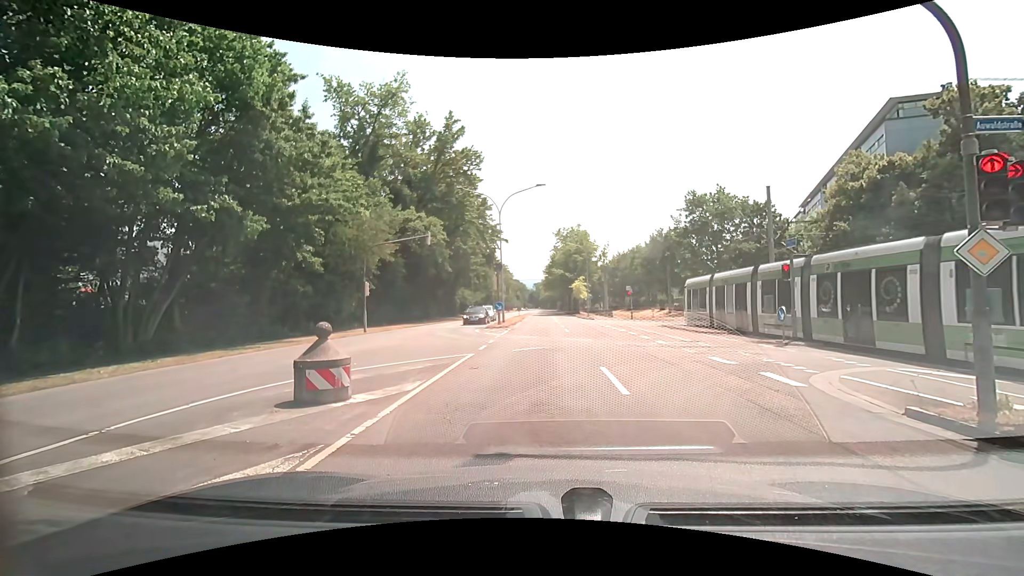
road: secondary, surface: asphalt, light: Day
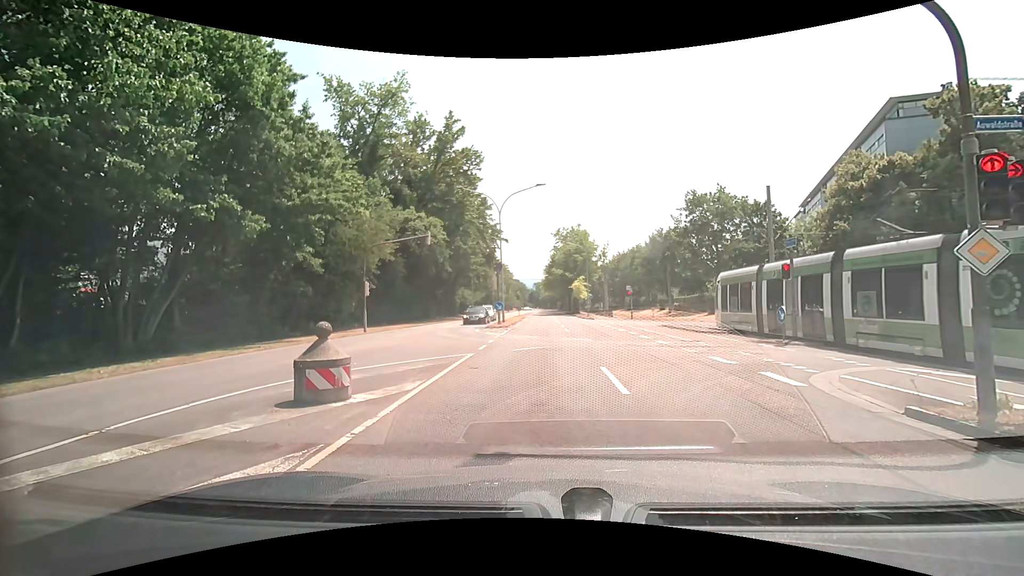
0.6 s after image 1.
(0.0, 0.0) m; 0°
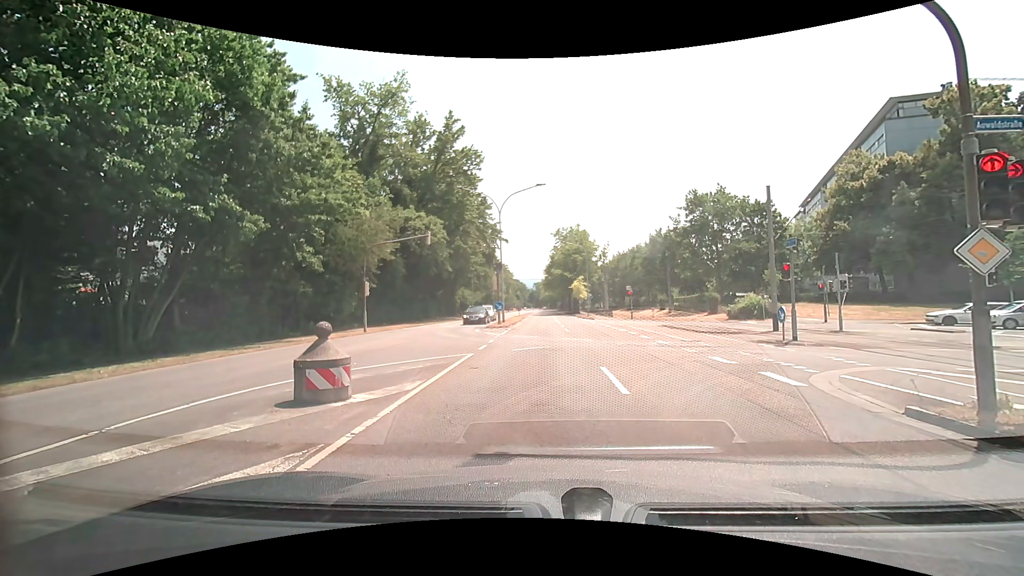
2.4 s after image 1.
(0.0, 0.0) m; 0°
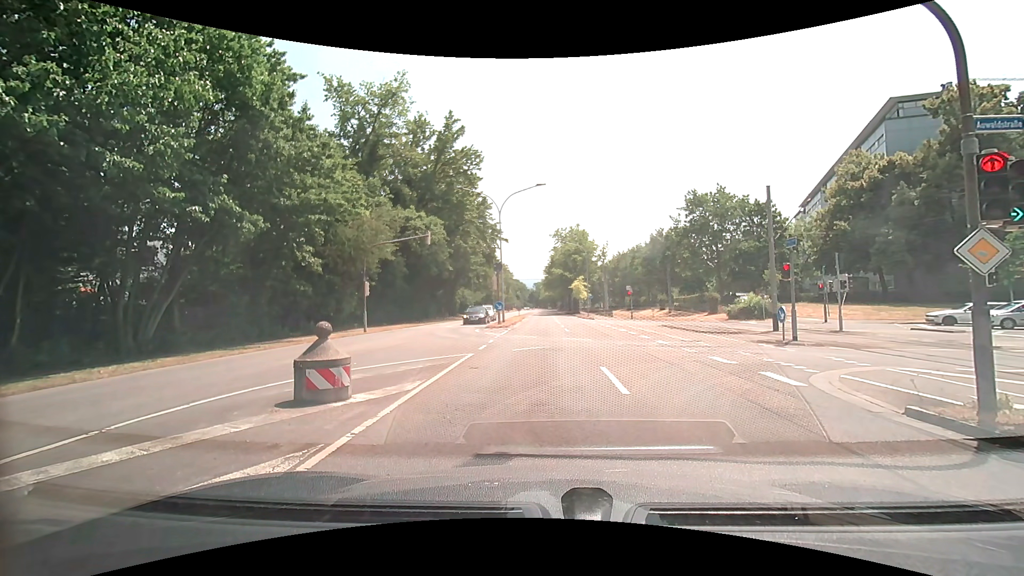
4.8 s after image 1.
(0.0, 0.0) m; 0°
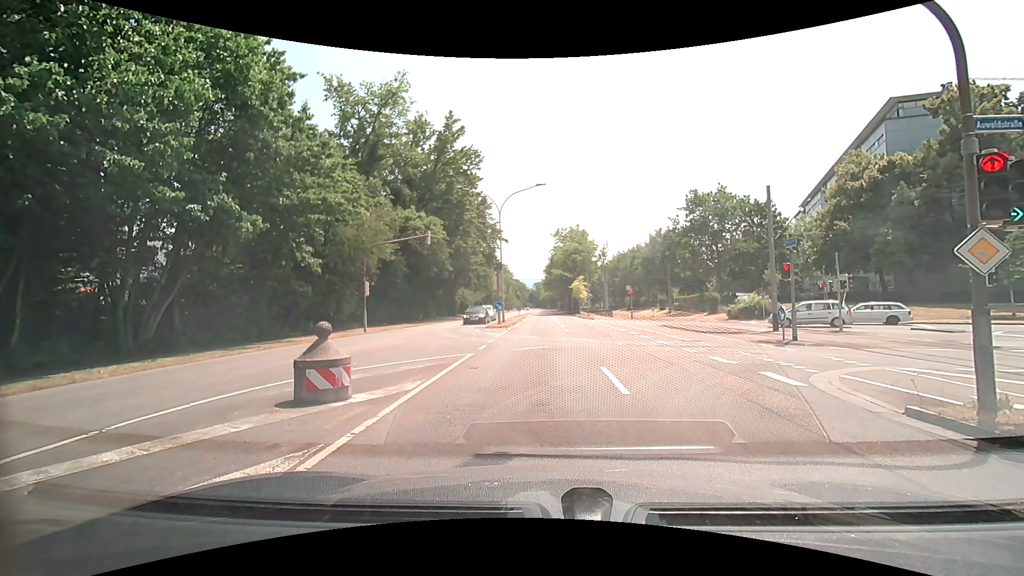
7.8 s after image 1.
(0.0, 0.0) m; 0°
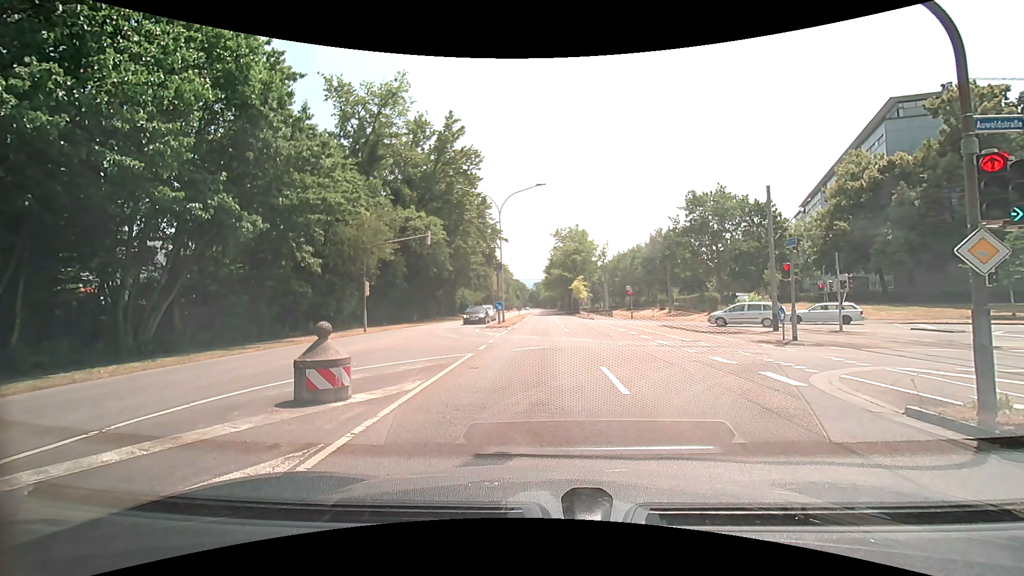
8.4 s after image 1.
(0.0, 0.0) m; 0°
